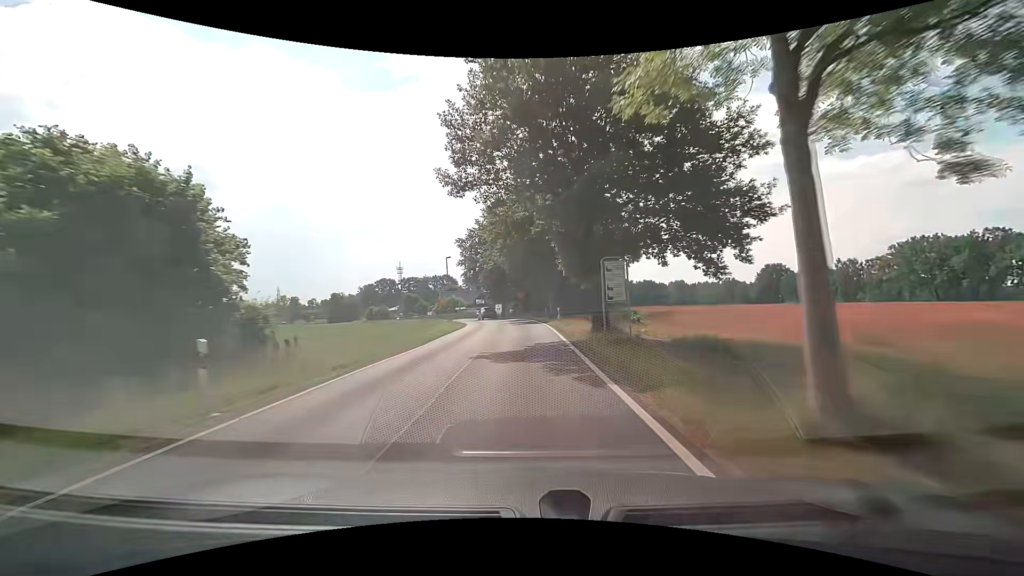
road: tertiary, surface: asphalt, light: Day
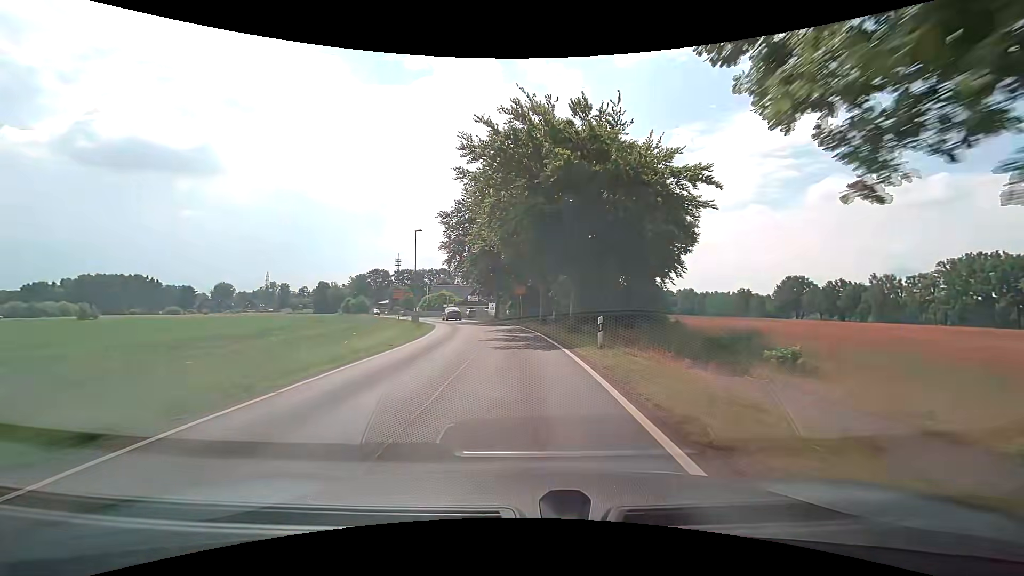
(+0.2, +17.7) m; 0°
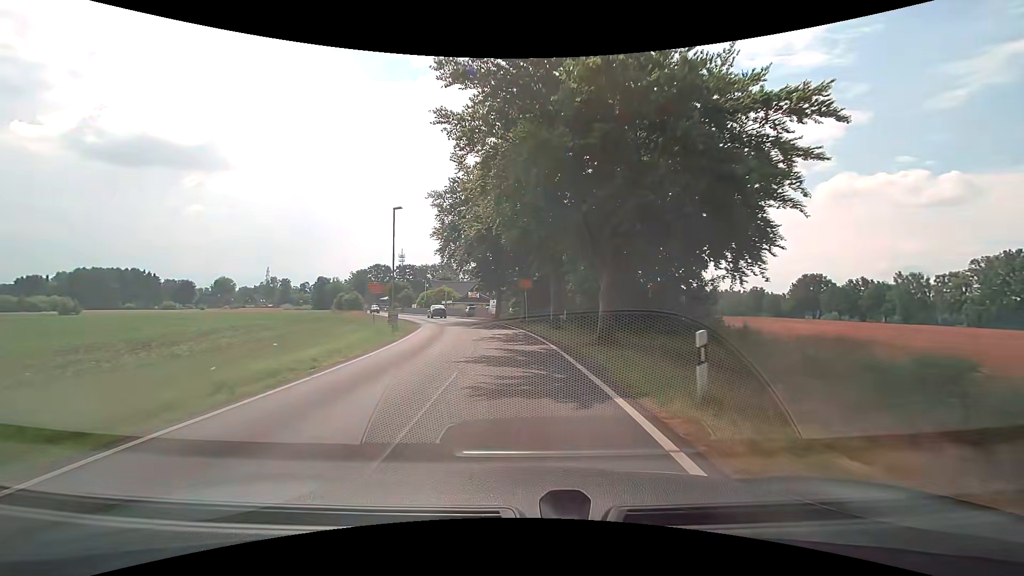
(0.0, +8.0) m; 0°
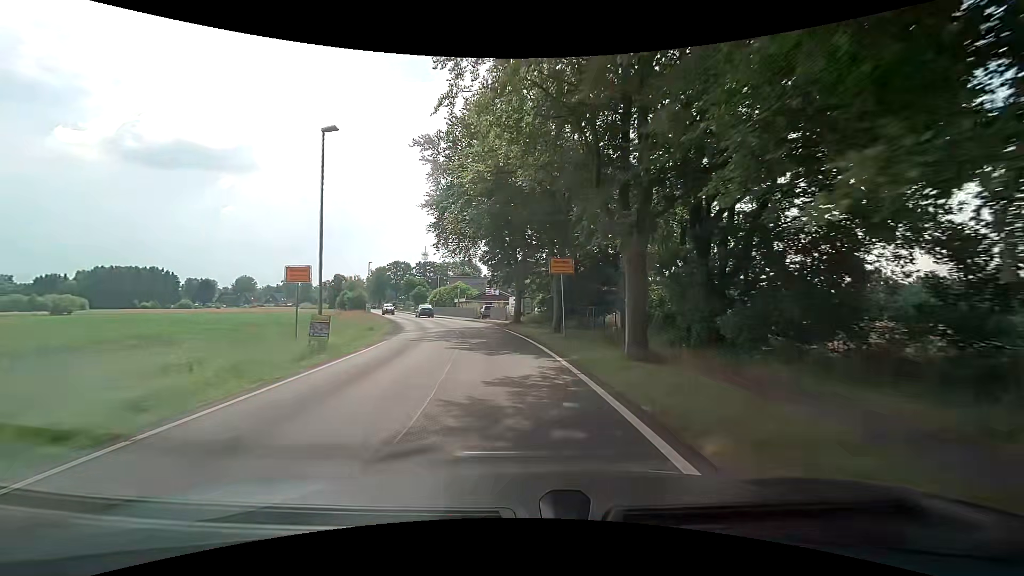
(-0.3, +14.2) m; -3°
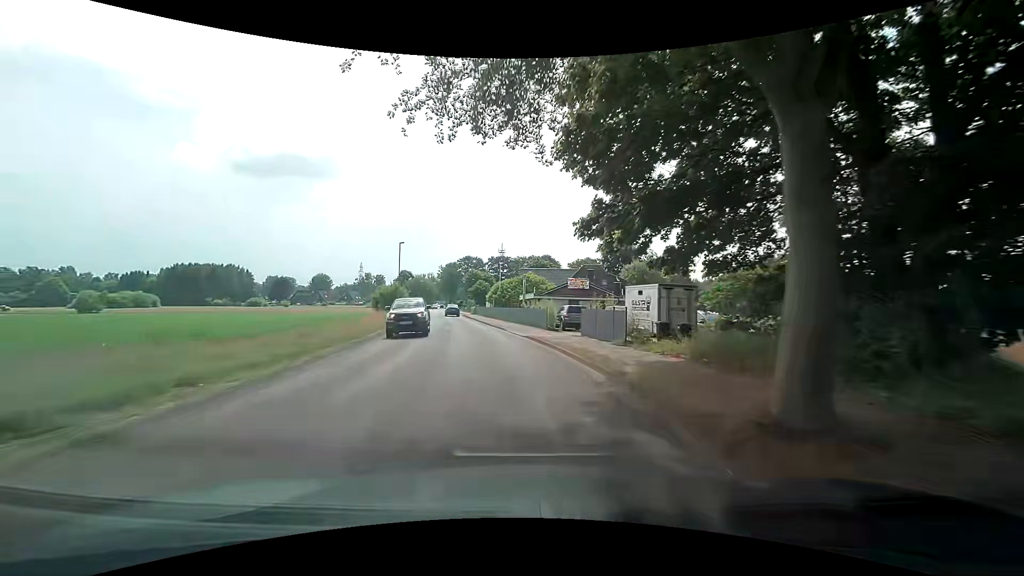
(-2.0, +27.2) m; -8°
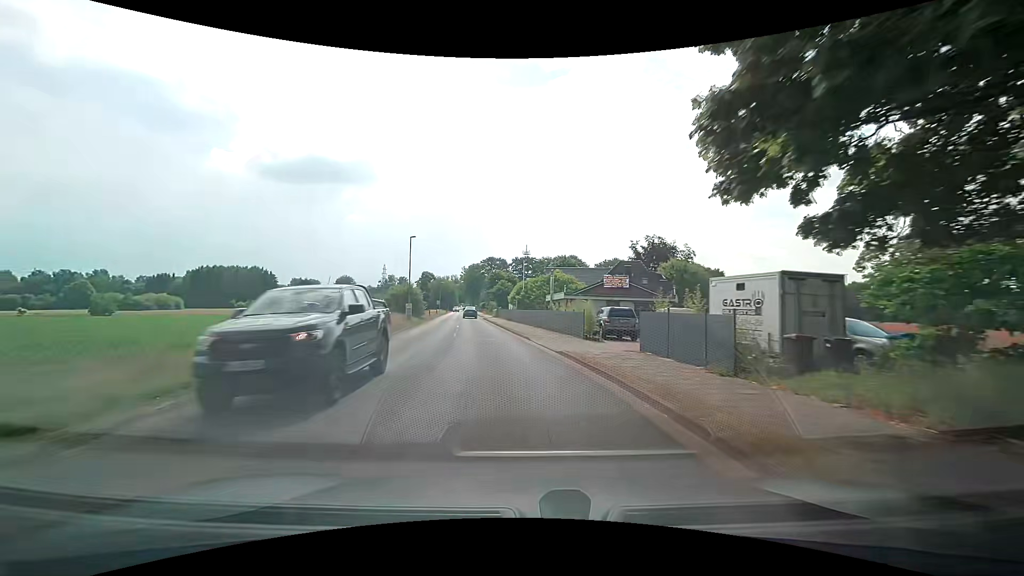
(-0.2, +7.0) m; -3°
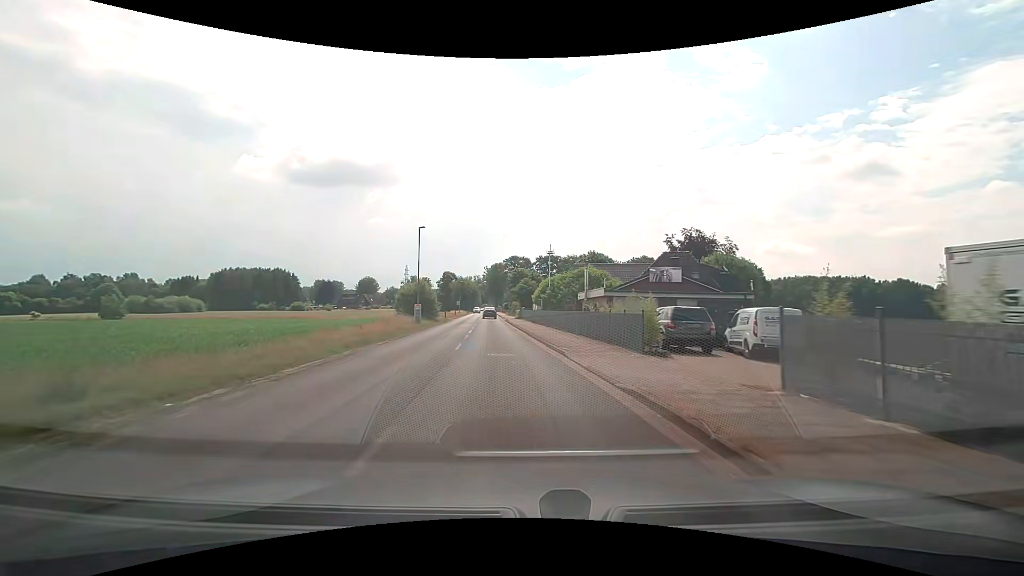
(-0.2, +7.1) m; -3°
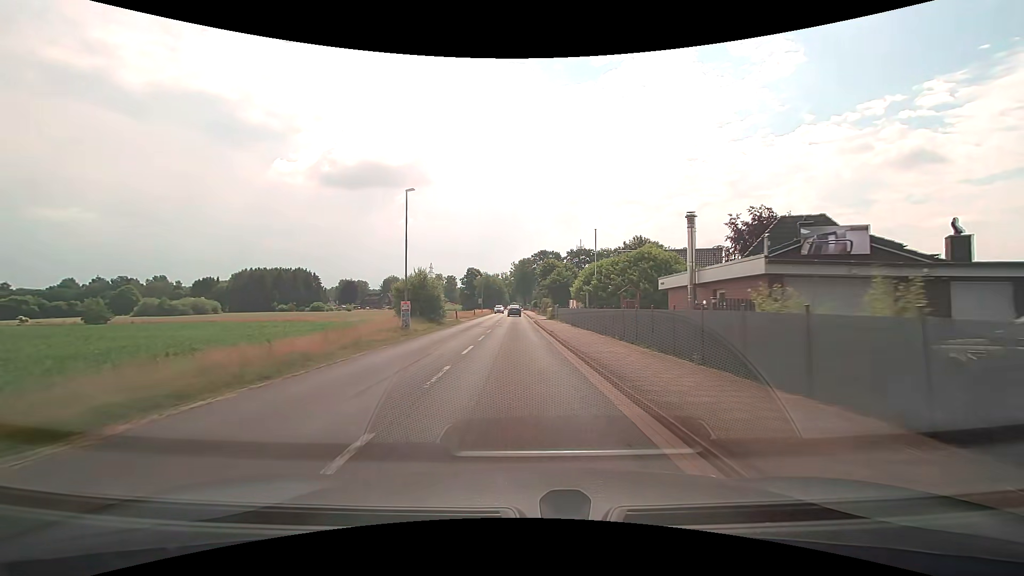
(-0.5, +14.4) m; -3°
(0, +10) (0, +20) (0, +30) (-1, +40) (-1, +50) (-1, +60) (-1, +70) (-2, +80) (-2, +90) (-2, +100) m
